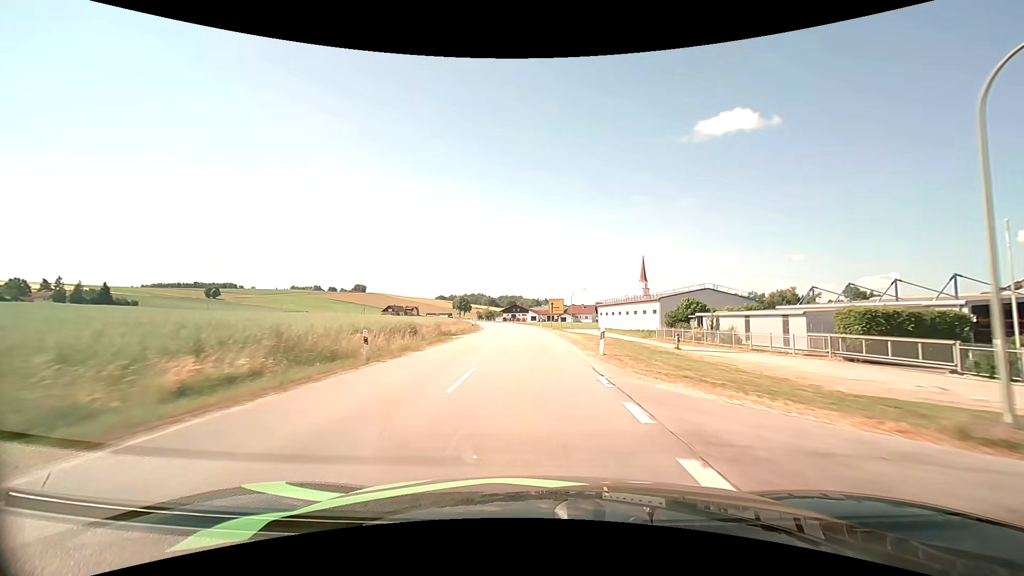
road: secondary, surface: asphalt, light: Day
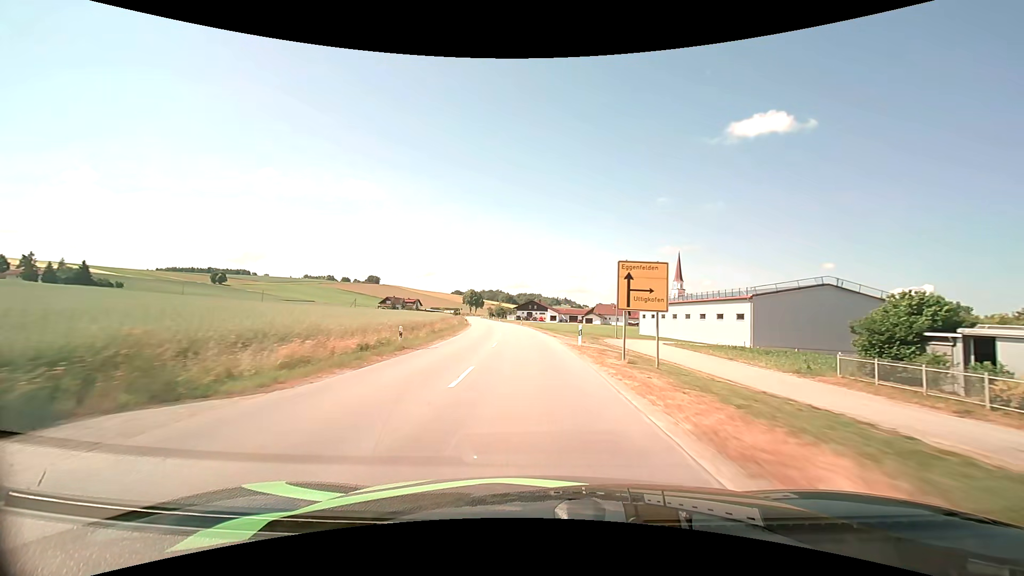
(-0.7, +35.7) m; -2°
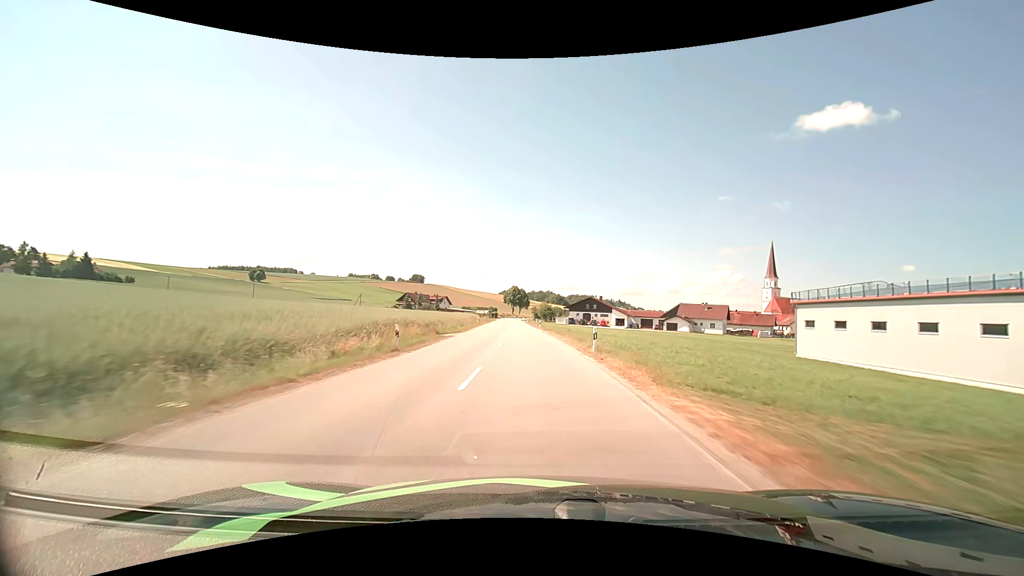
(-2.3, +48.6) m; -6°
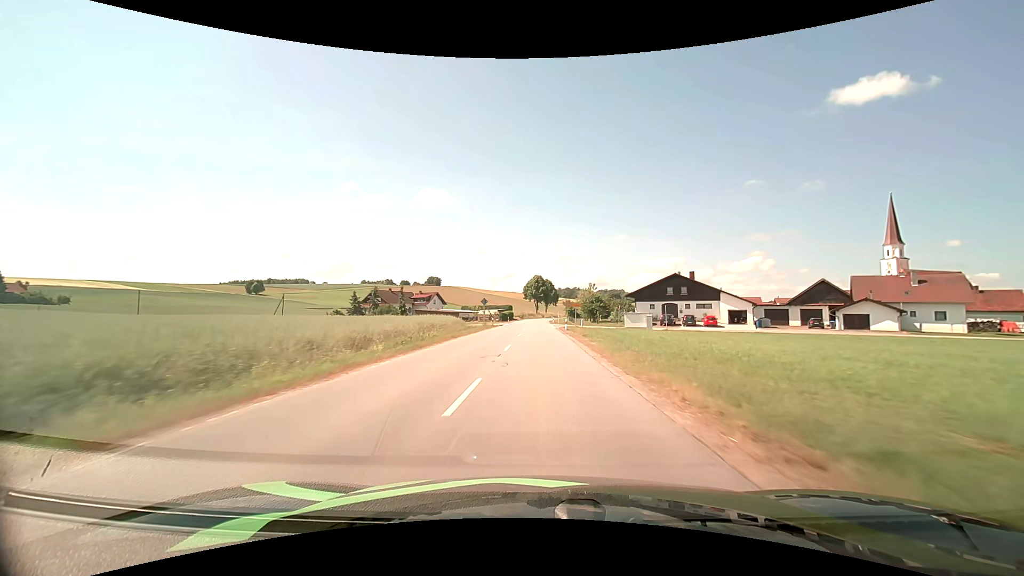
(-2.2, +62.4) m; -3°
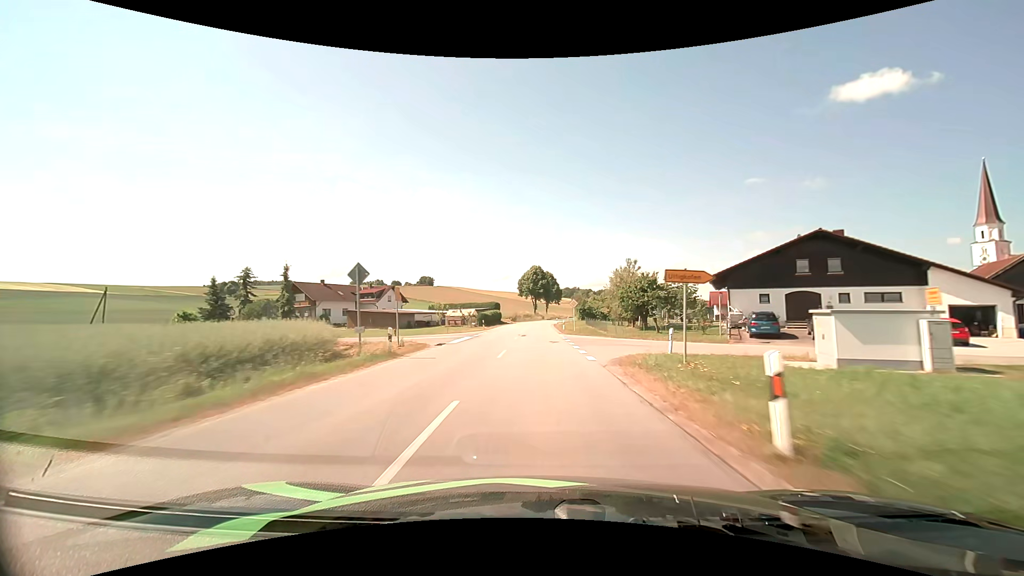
(-0.1, +38.7) m; 0°
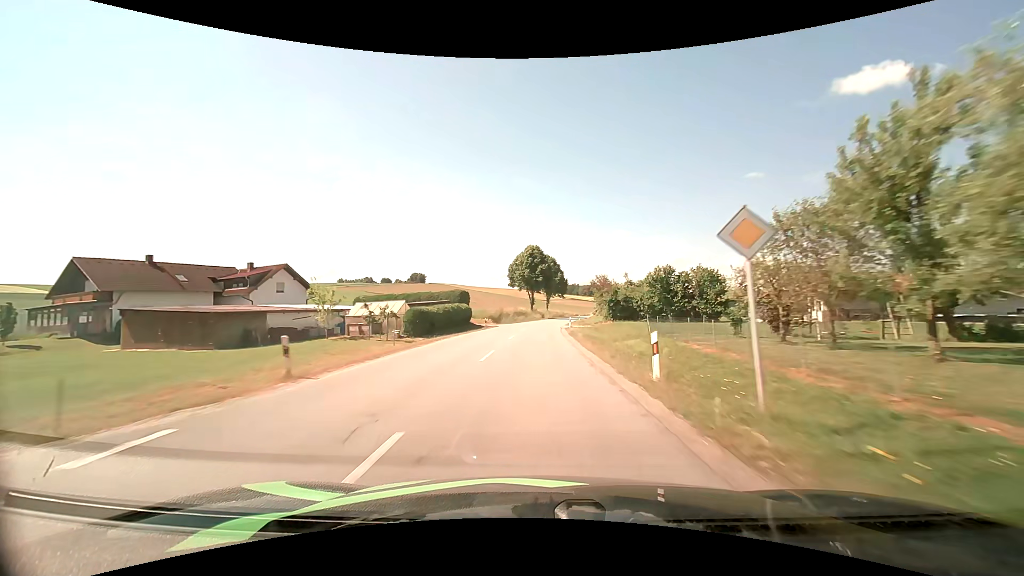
(+0.1, +38.4) m; 0°
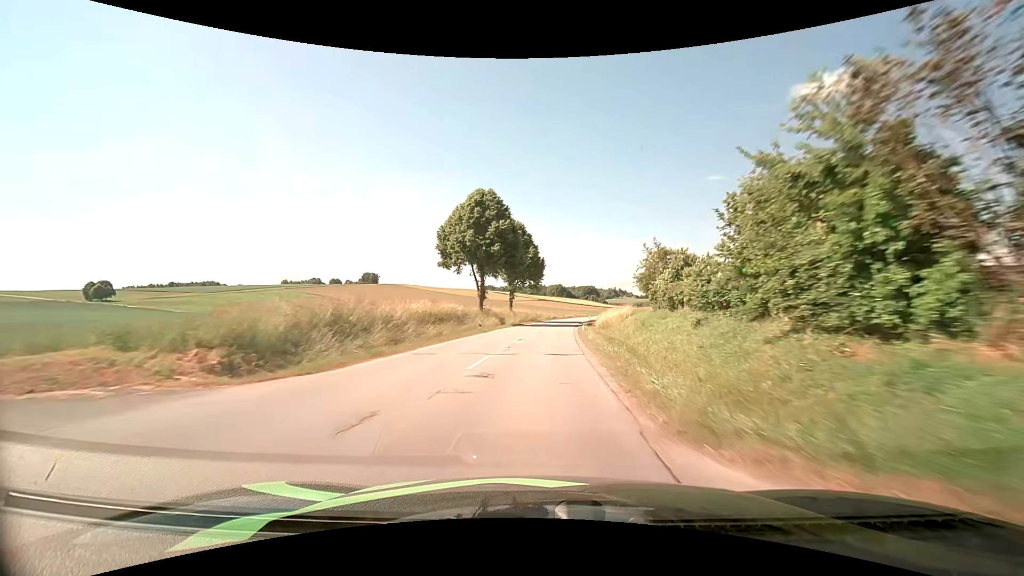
(+1.0, +49.6) m; +4°
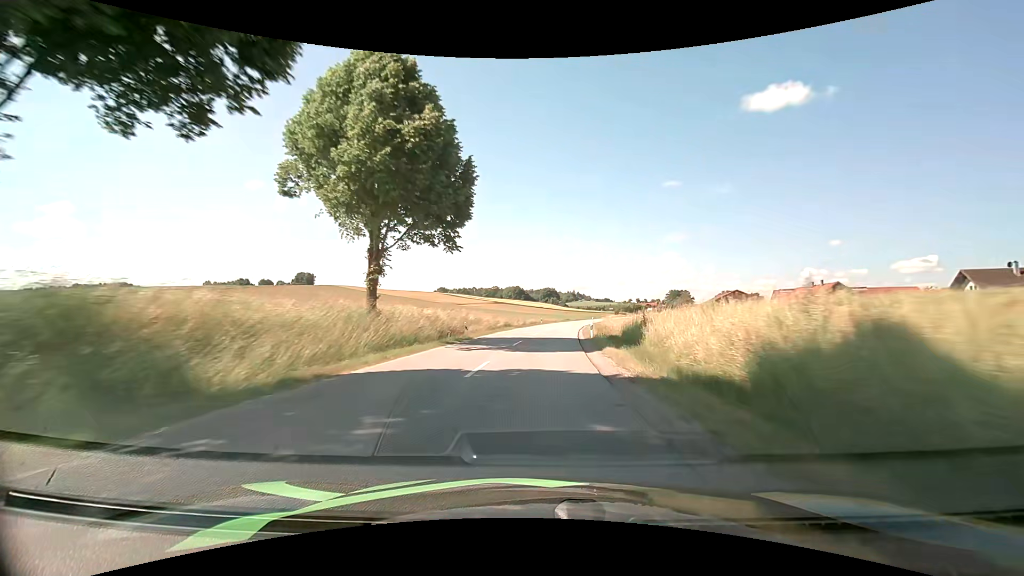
(+2.1, +48.9) m; +5°
(0, +10) (0, +20) (+1, +30) (+2, +40) (+3, +50) (+4, +60) (+5, +70) (+7, +80) (+8, +89) (+10, +99) m
